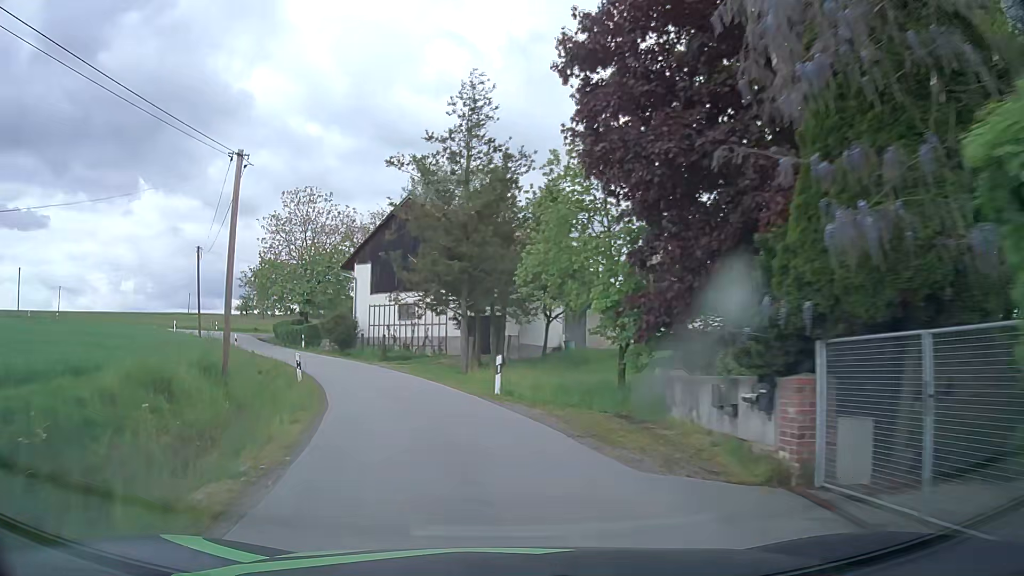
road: unclassified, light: Day
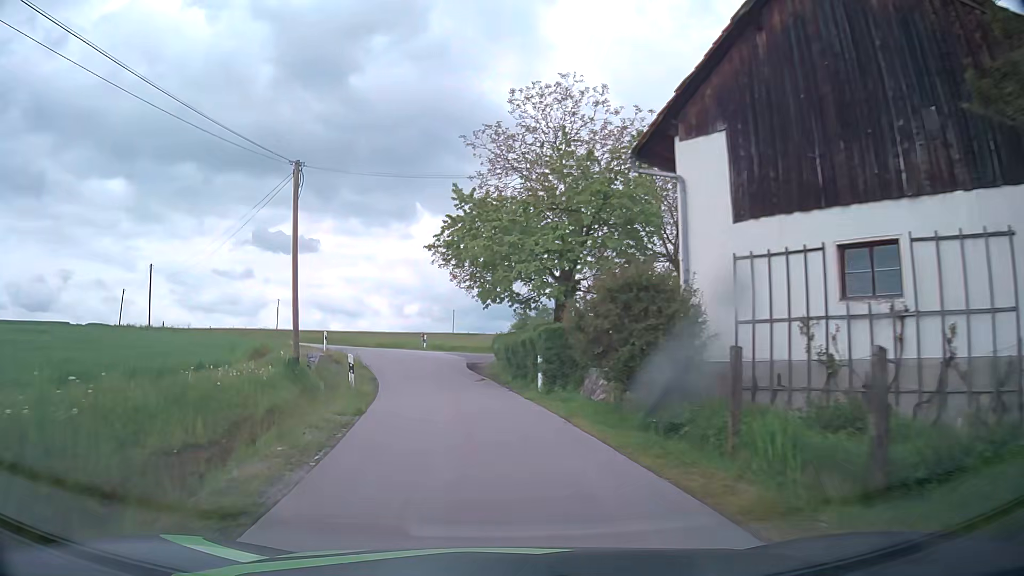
(-6.2, +28.1) m; -24°
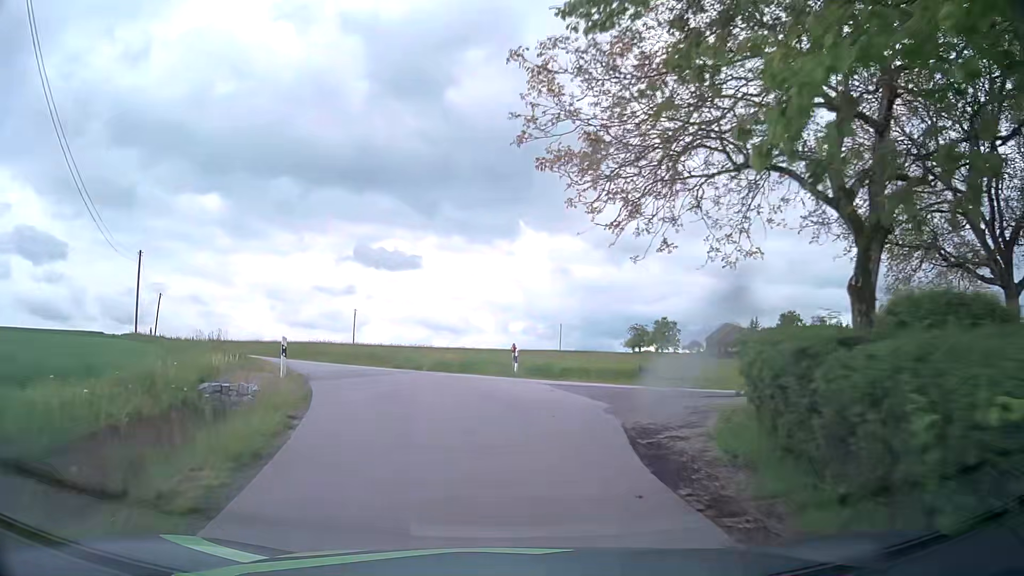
(-1.7, +19.2) m; -10°
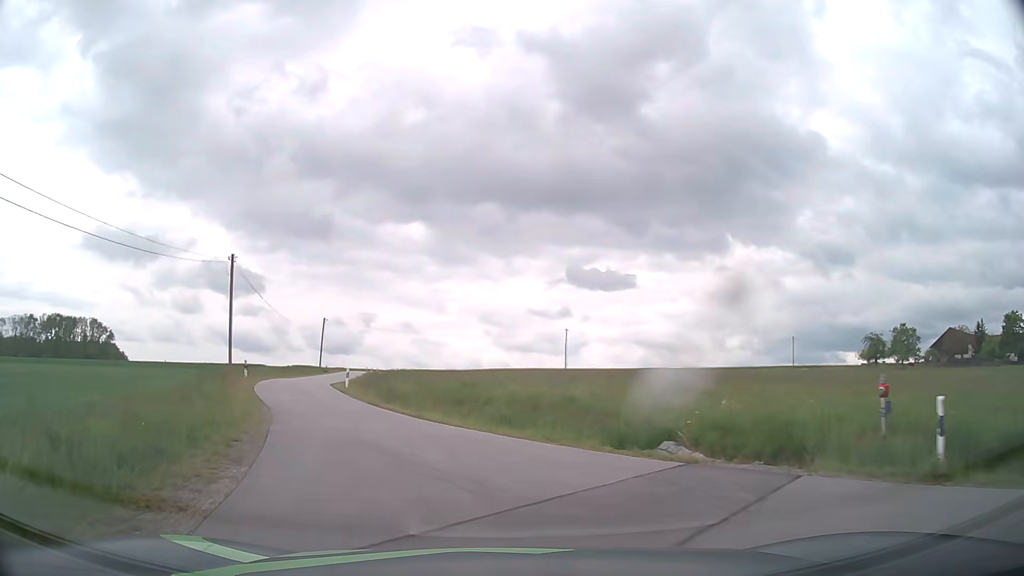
(-1.7, +15.2) m; -17°
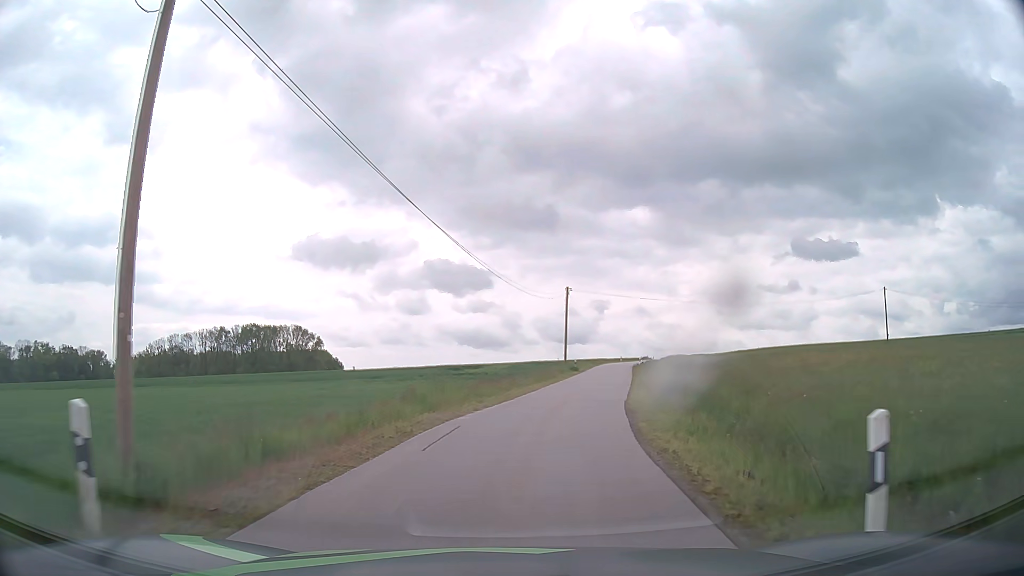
(-7.9, +27.9) m; -20°
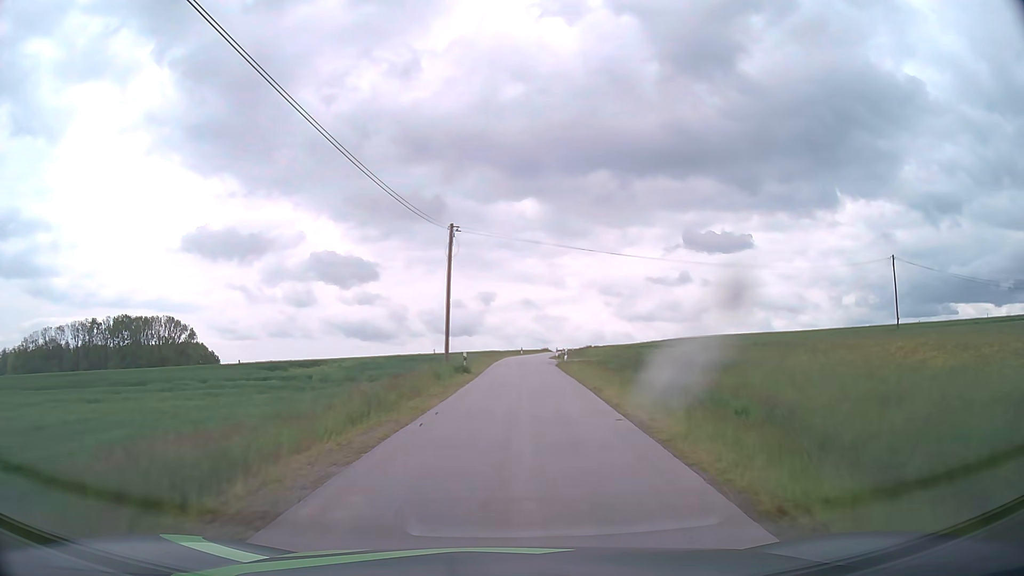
(+2.0, +22.8) m; +10°
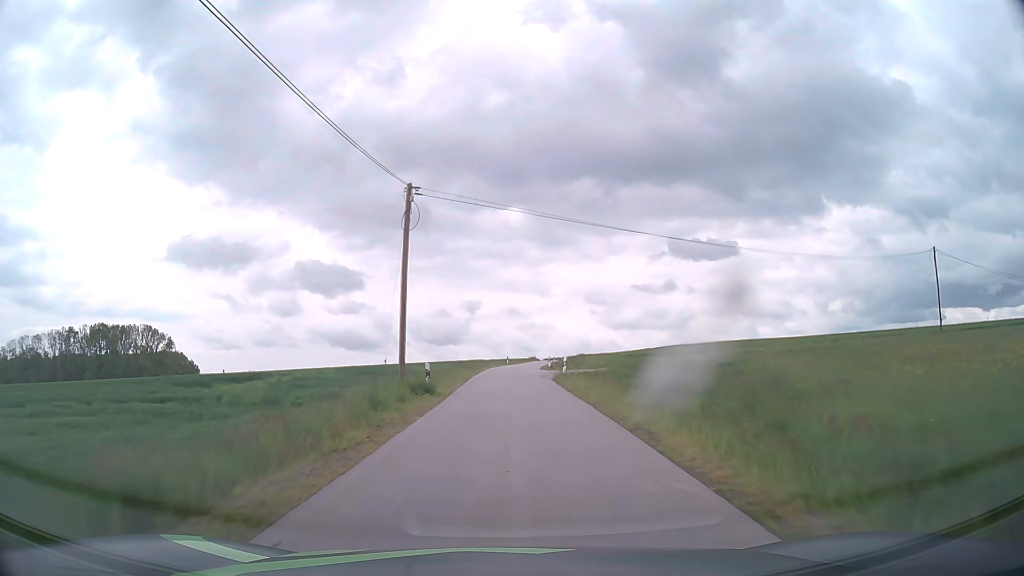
(+0.1, +8.7) m; +1°
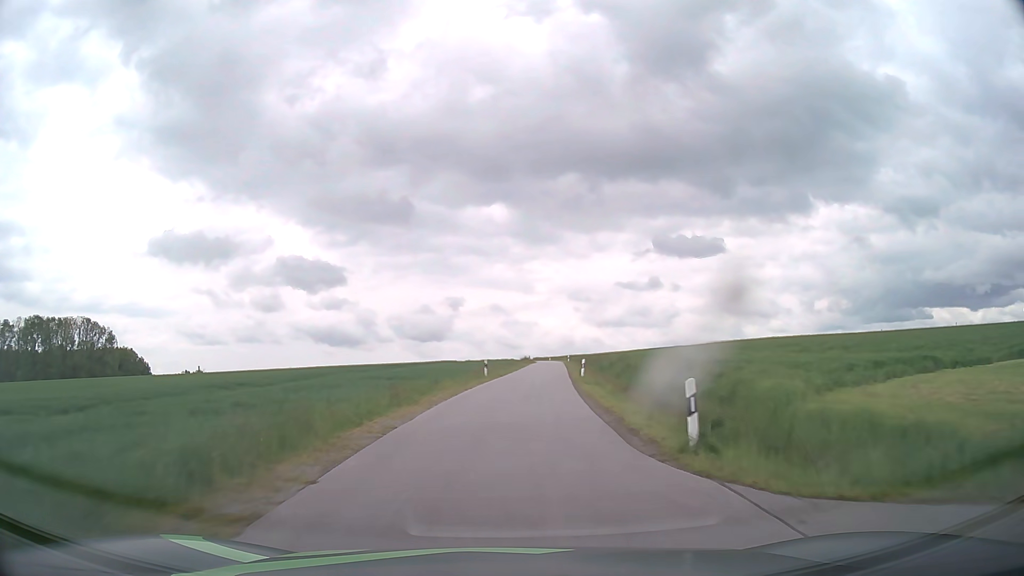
(+0.3, +38.8) m; +1°
(0, +10) (0, +20) (+1, +30) (+2, +40) (+3, +50) (+4, +60) (+4, +70) (+5, +80) (+6, +90) (+6, +100) m
